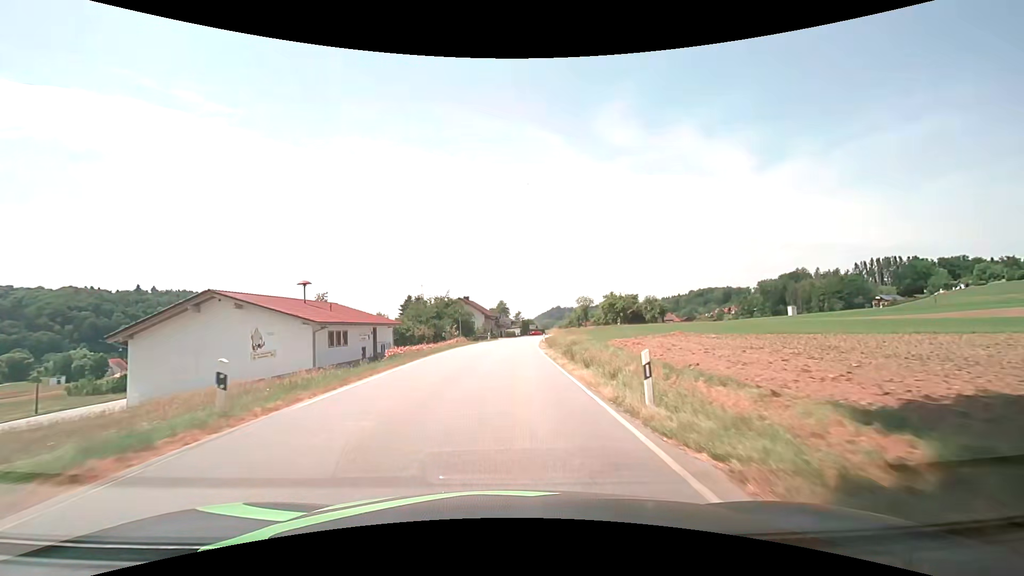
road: secondary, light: Day
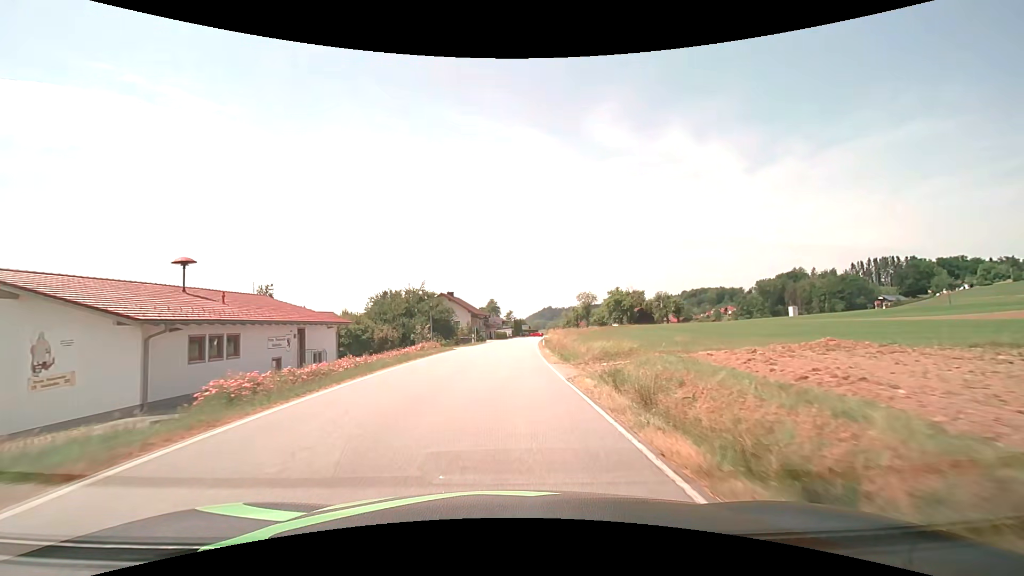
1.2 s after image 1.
(+0.1, +13.9) m; +1°
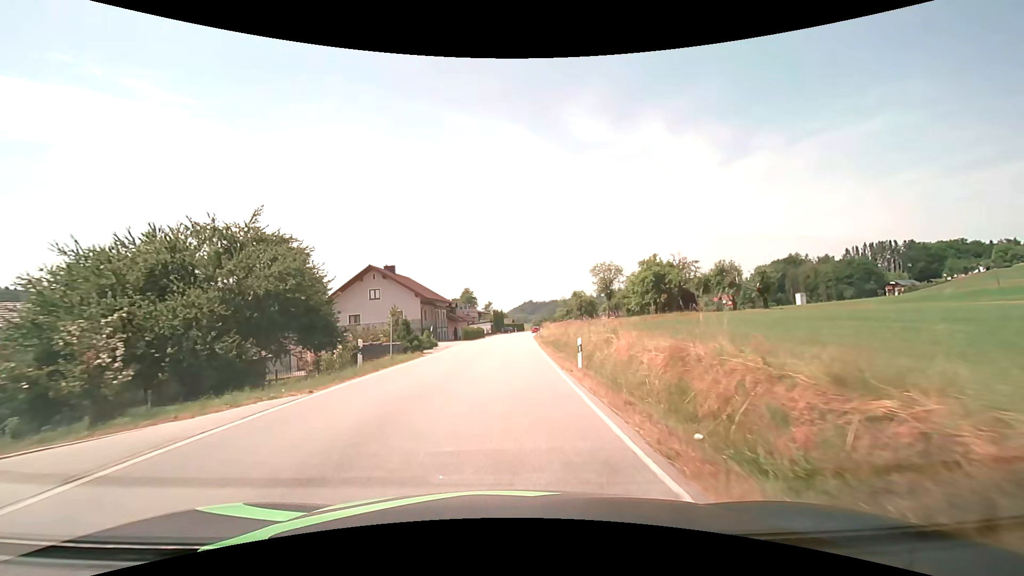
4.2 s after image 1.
(+0.8, +33.9) m; +3°
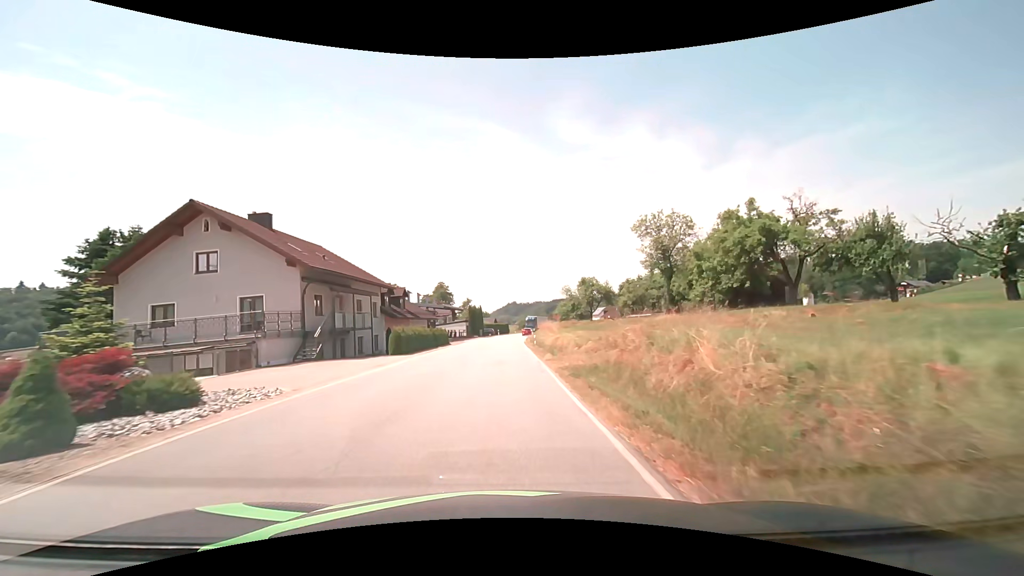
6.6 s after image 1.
(+0.4, +26.4) m; +2°
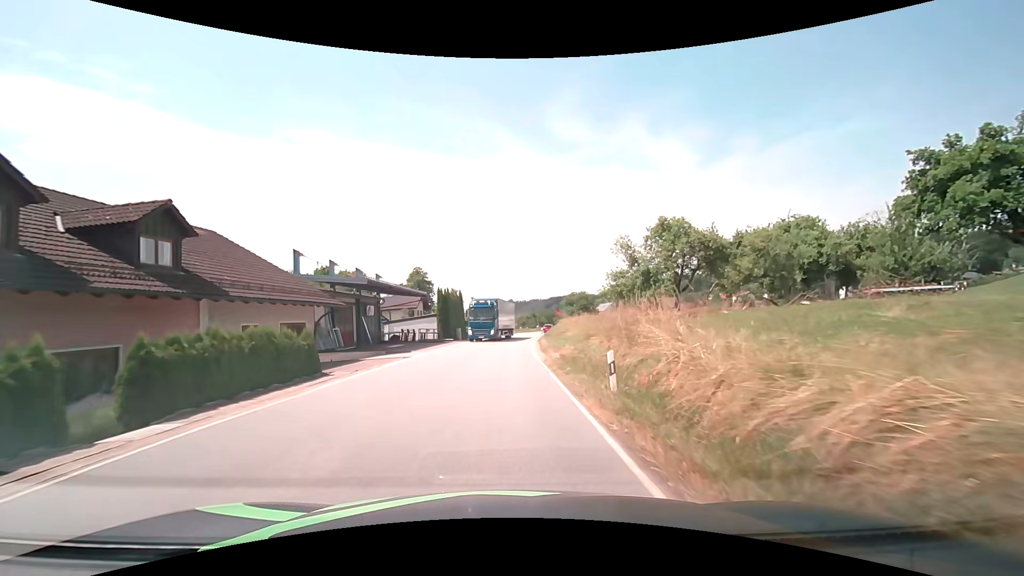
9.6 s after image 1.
(+0.2, +32.3) m; +1°
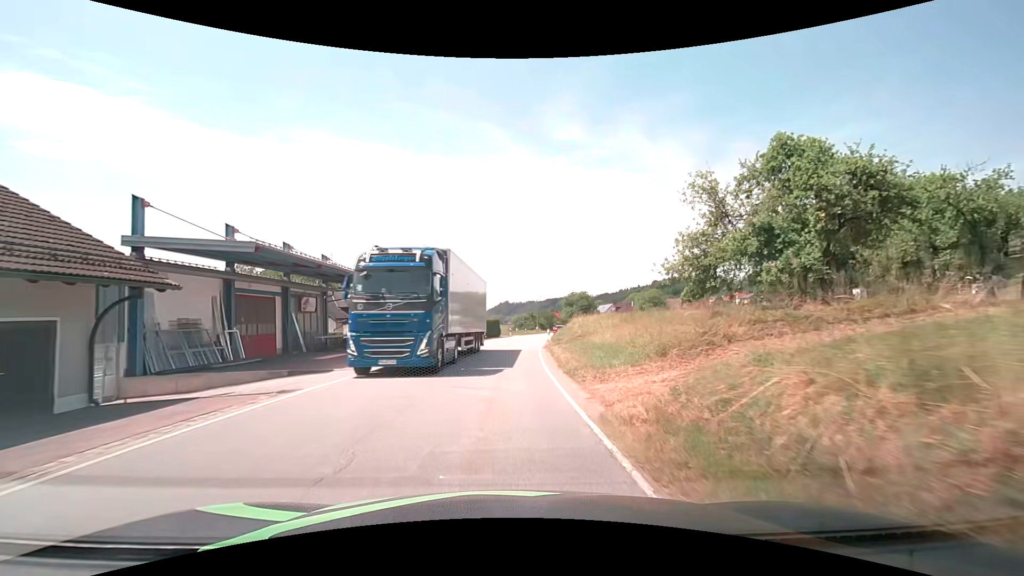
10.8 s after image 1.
(0.0, +12.8) m; 0°
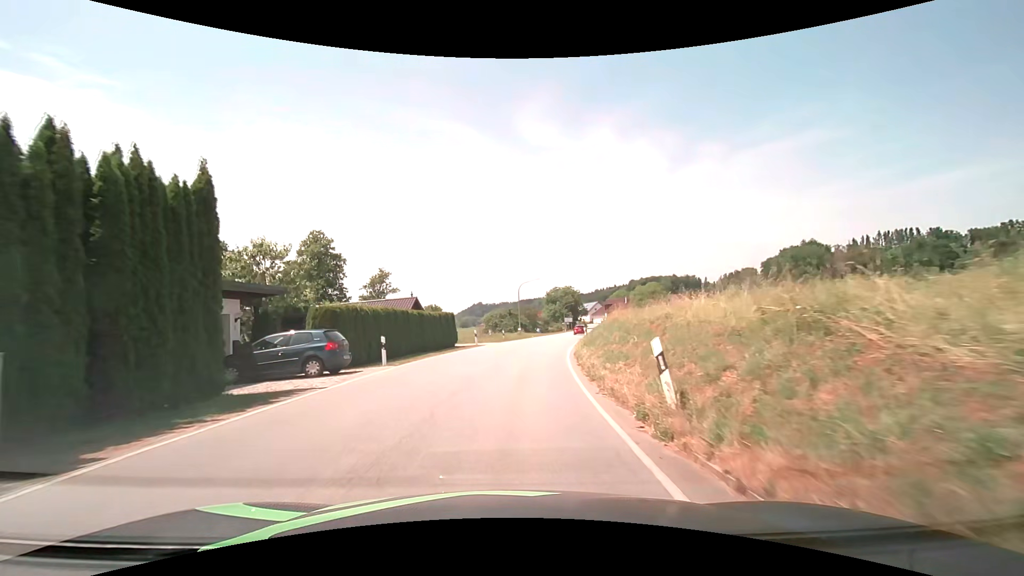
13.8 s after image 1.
(+0.8, +32.1) m; +3°
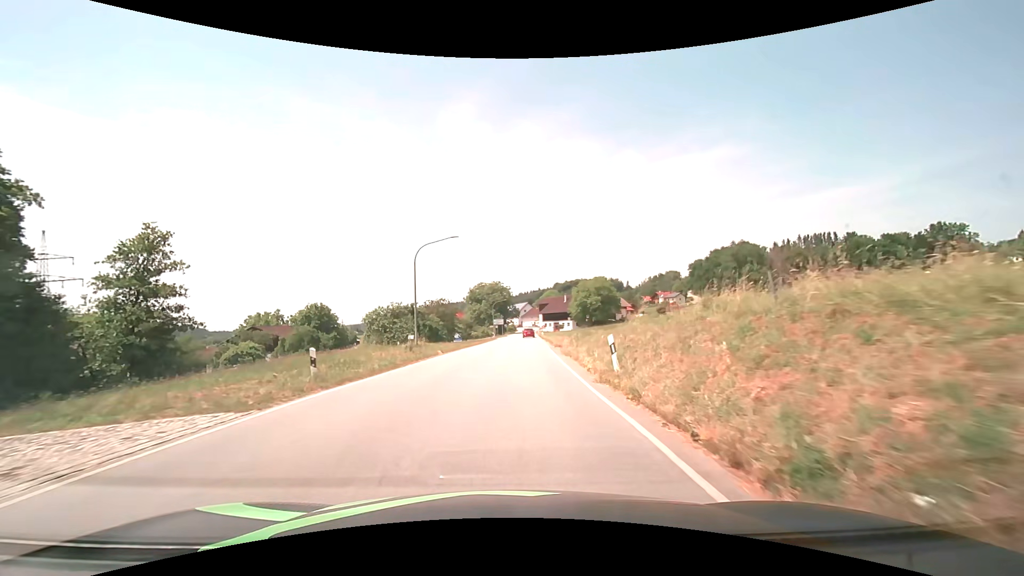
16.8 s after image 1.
(+2.4, +32.9) m; +9°
(0, +10) (+1, +20) (+1, +30) (+2, +40) (+2, +50) (+2, +60) (+3, +70) (+3, +80) (+4, +90) (+4, +100) m
